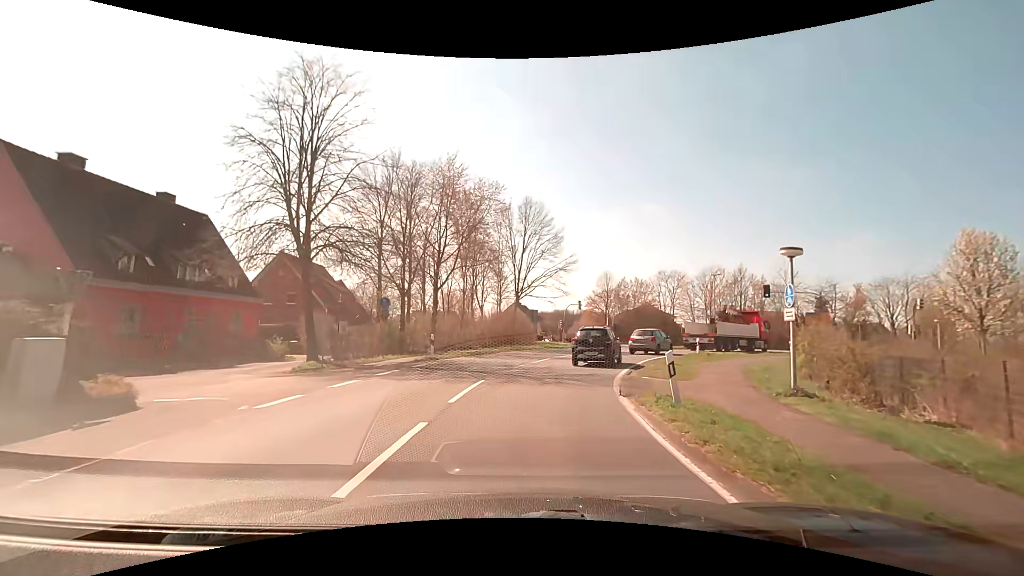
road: secondary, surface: asphalt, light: Day
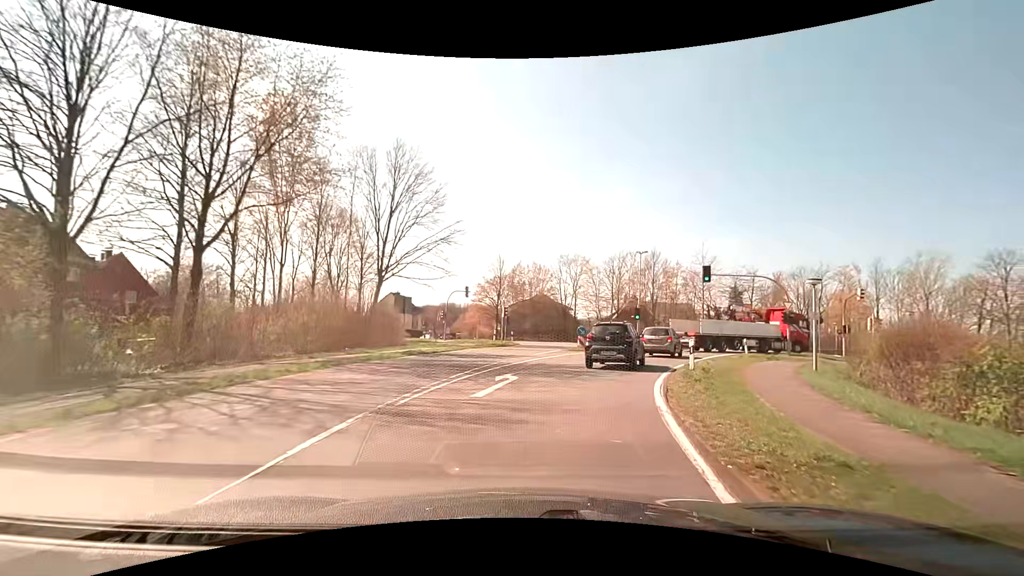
(+1.7, +16.6) m; +13°
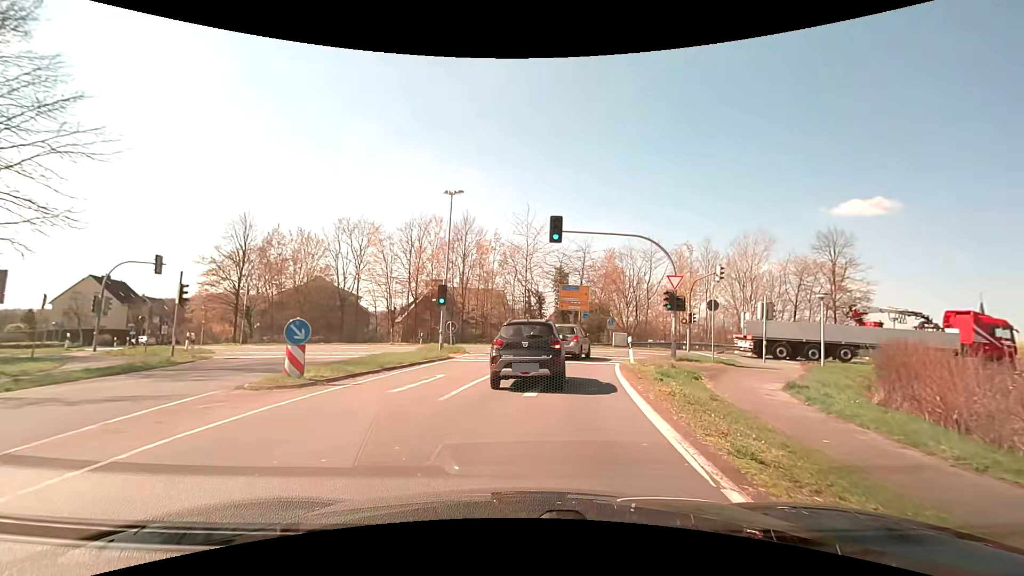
(+3.5, +18.9) m; +22°
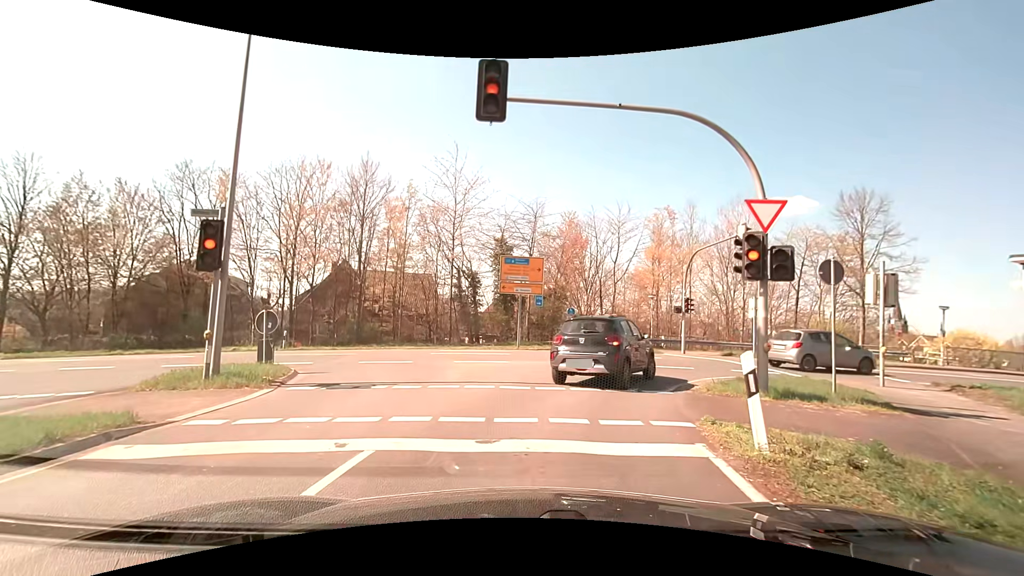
(+0.8, +14.2) m; +7°
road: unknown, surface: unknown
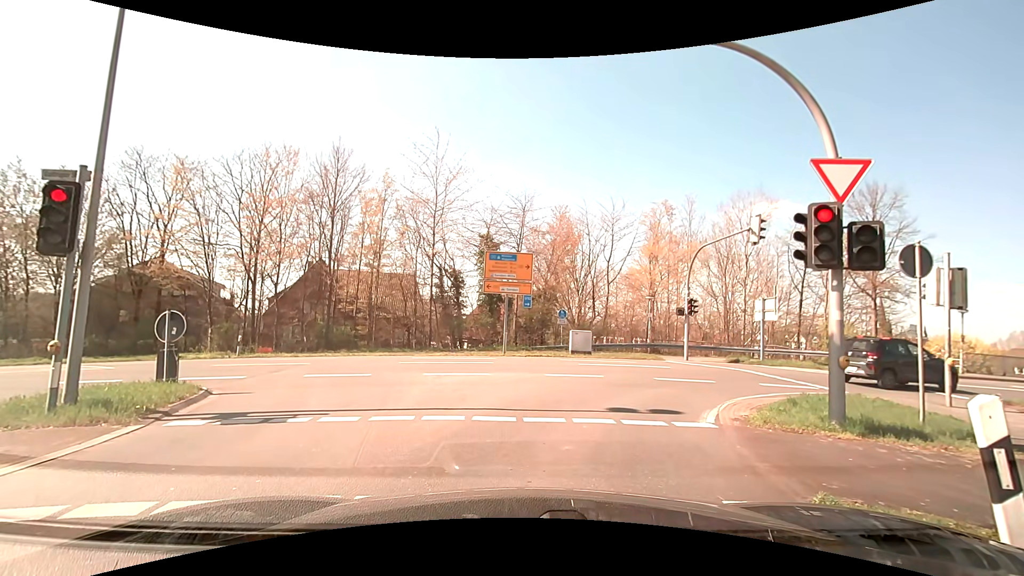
(0.0, +2.7) m; 0°
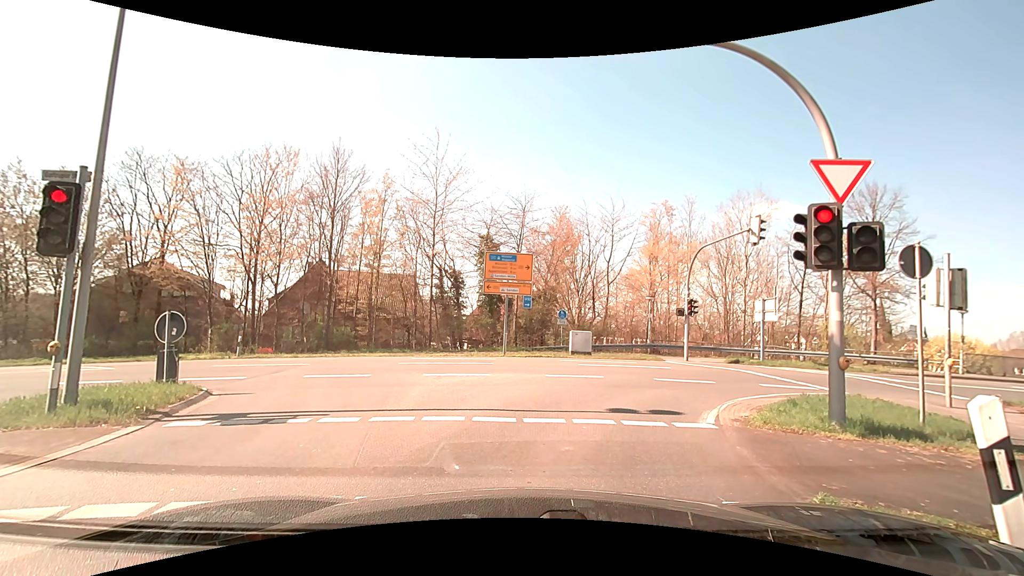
(0.0, +0.1) m; 0°
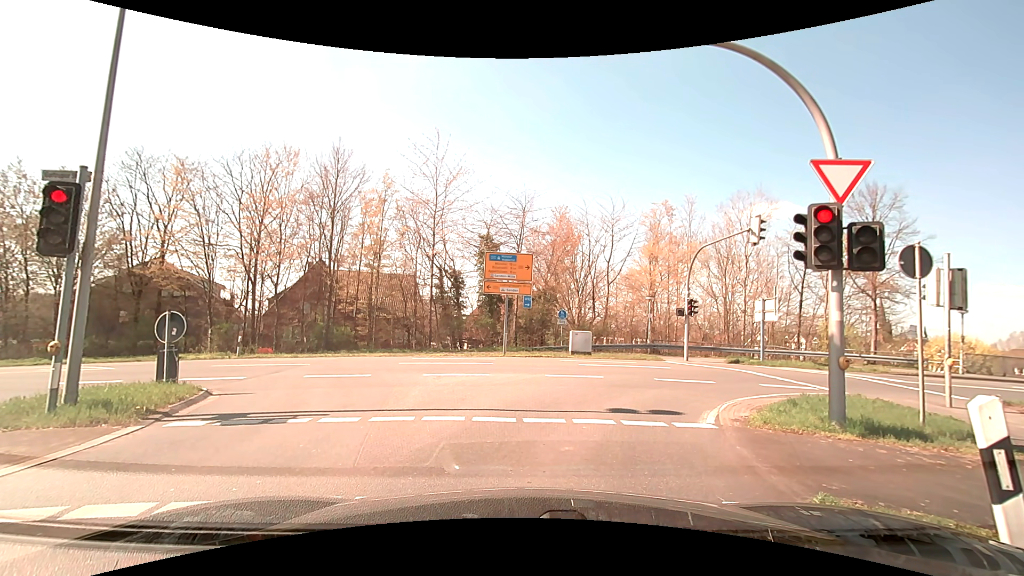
(0.0, 0.0) m; 0°
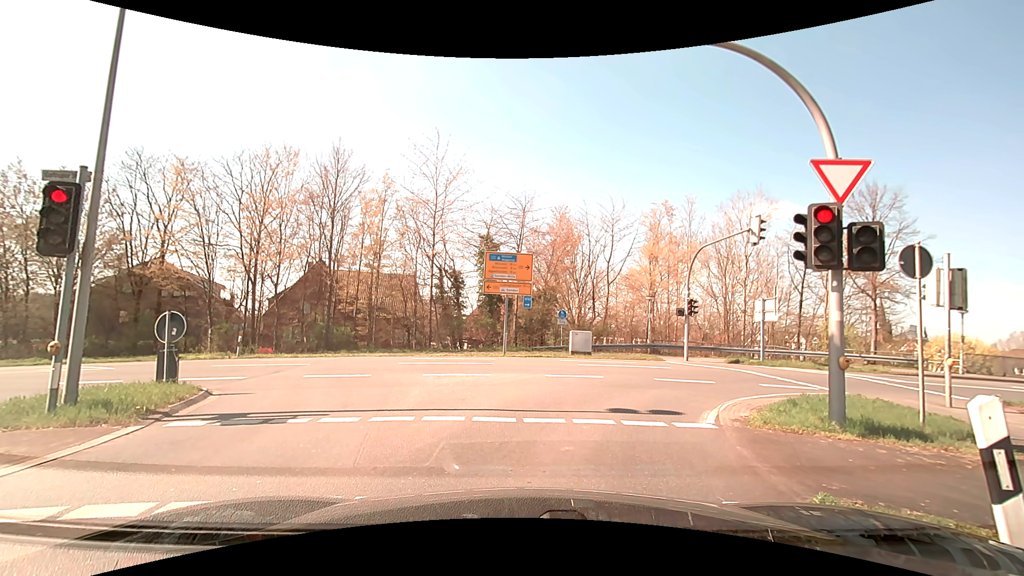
(0.0, 0.0) m; 0°
